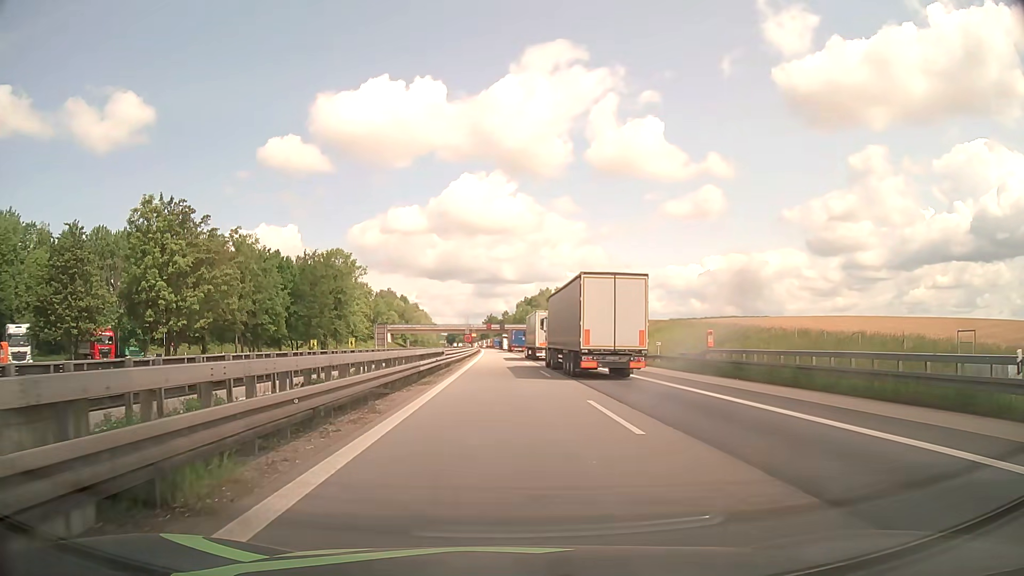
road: motorway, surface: asphalt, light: Day
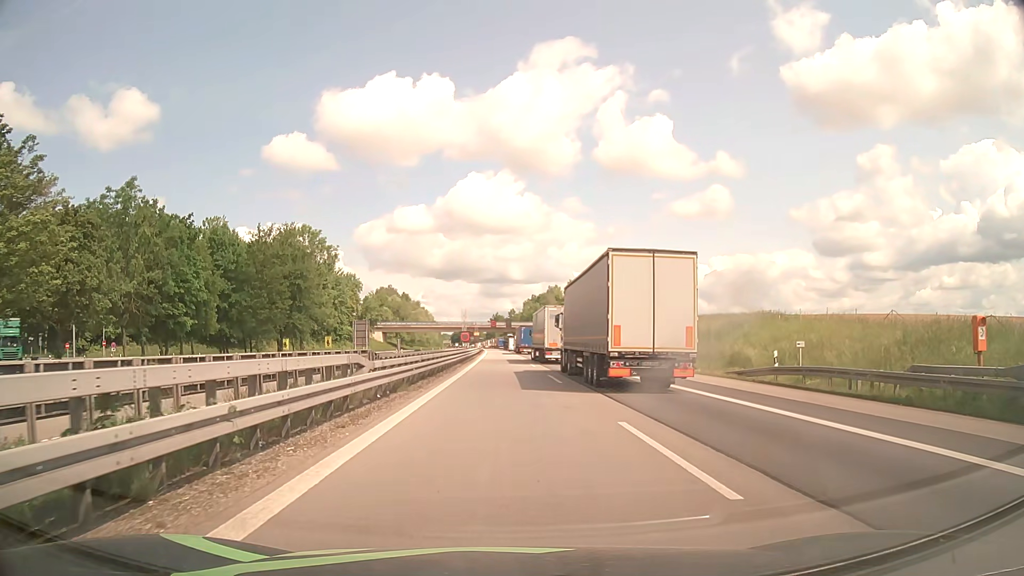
(-0.3, +22.5) m; -1°
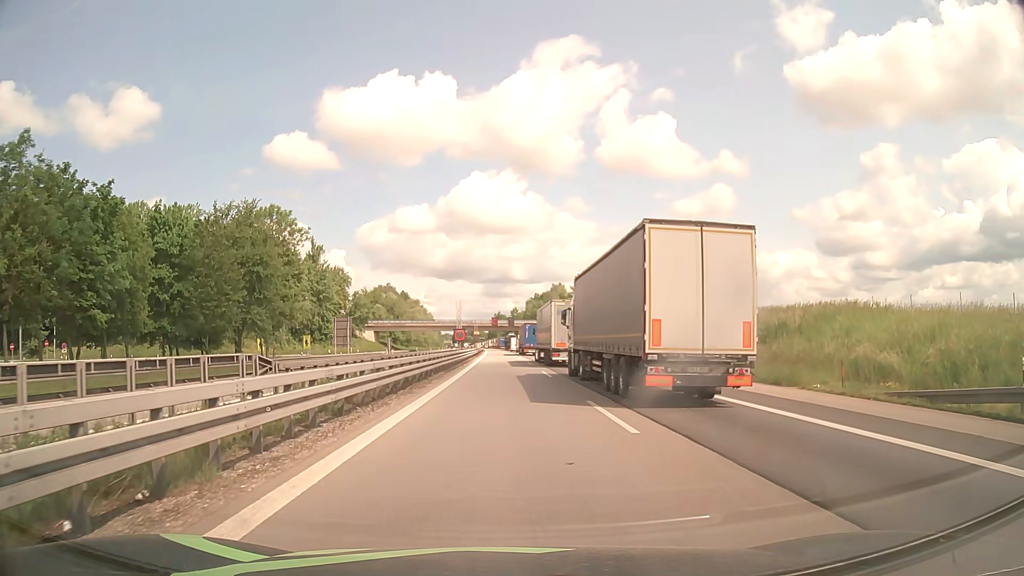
(0.0, +13.6) m; 0°
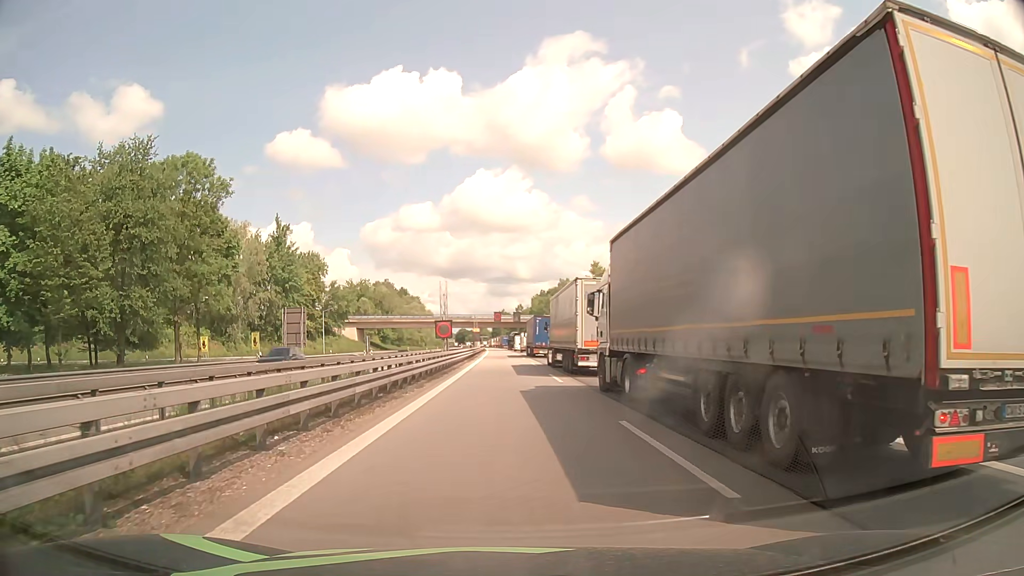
(-0.1, +22.6) m; 0°
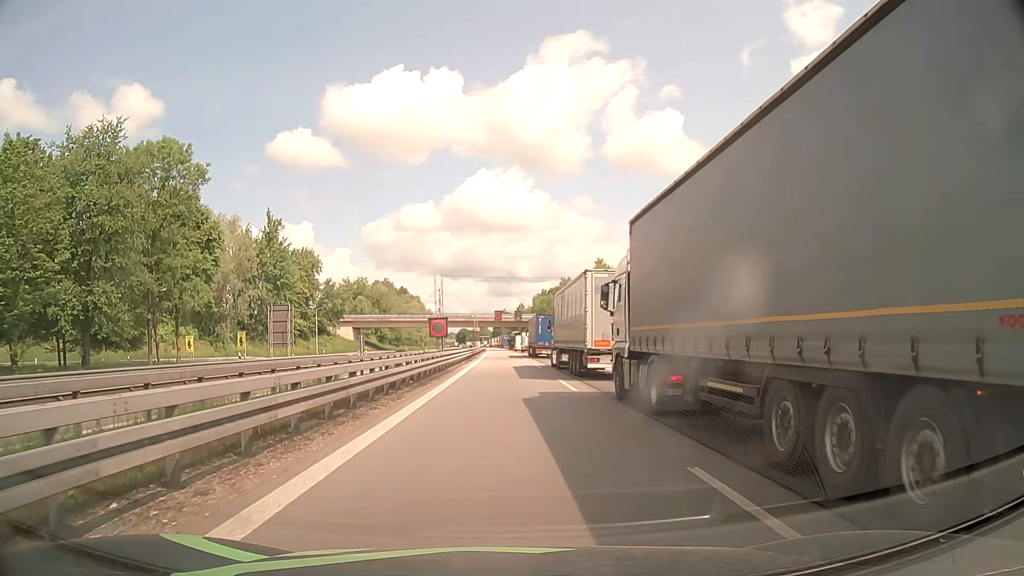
(0.0, +4.5) m; 0°
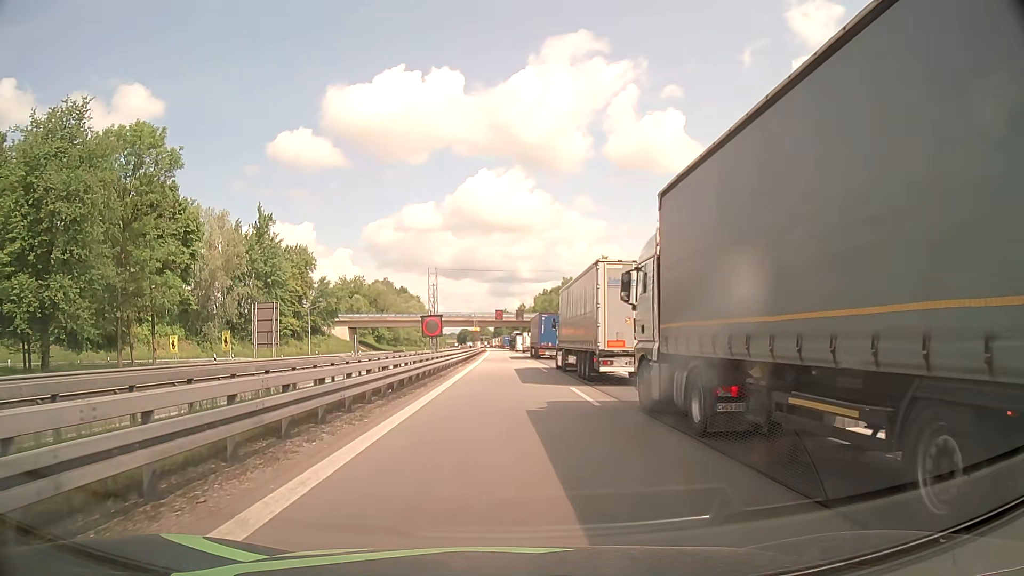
(0.0, +4.5) m; 0°
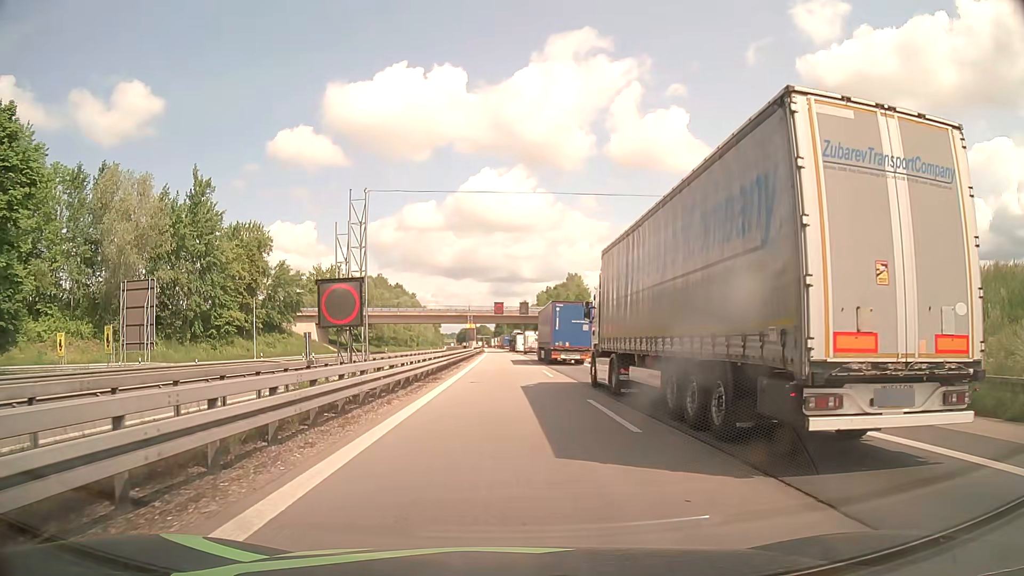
(-0.2, +22.6) m; -1°
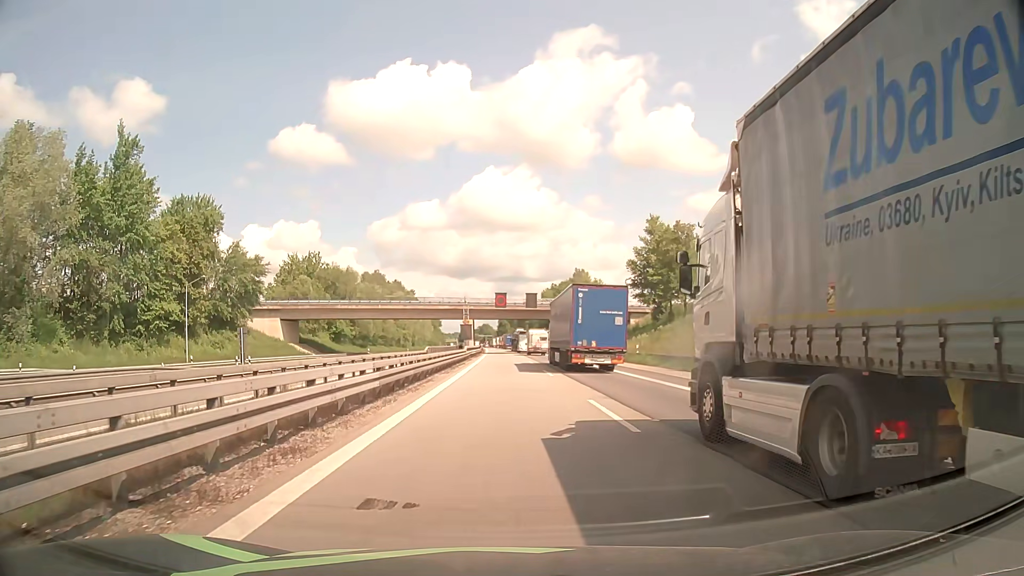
(+0.1, +18.1) m; 0°
(0, +10) (0, +20) (0, +30) (0, +40) (0, +50) (0, +60) (-1, +70) (-1, +80) (-1, +90) (-1, +100) m
